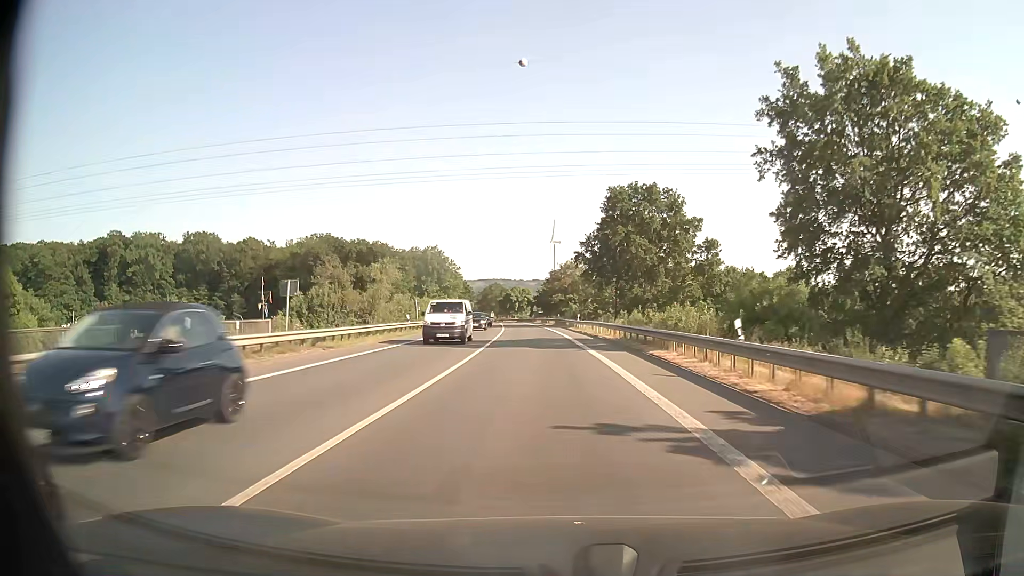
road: primary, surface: asphalt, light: Day
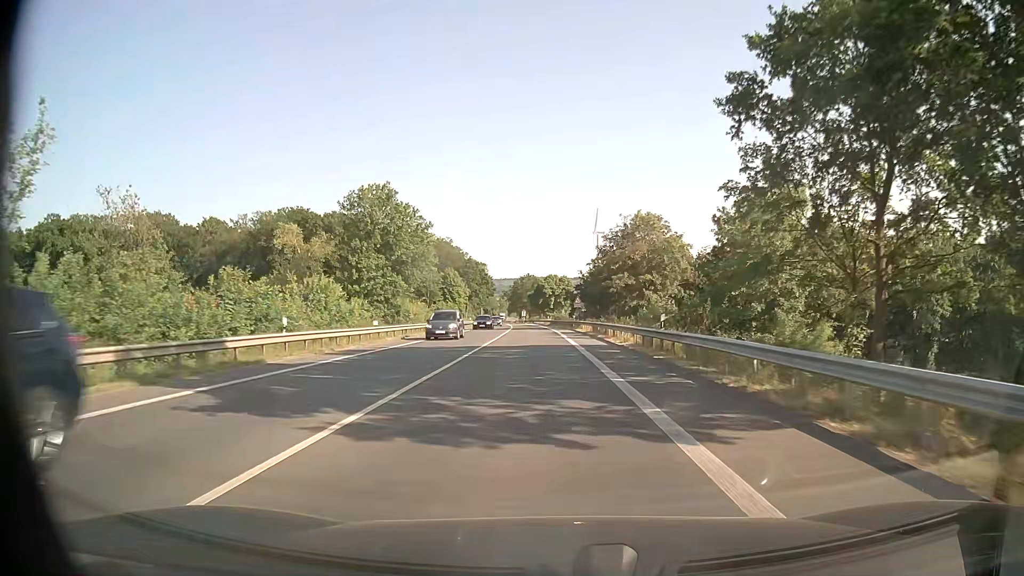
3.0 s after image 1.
(-1.5, +55.2) m; -3°
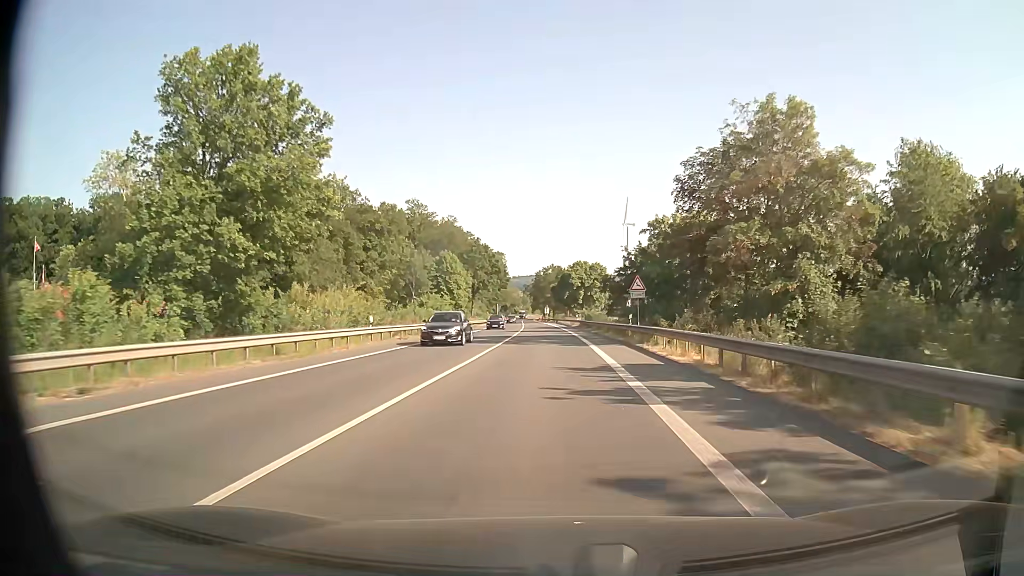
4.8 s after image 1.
(-0.6, +32.4) m; -2°
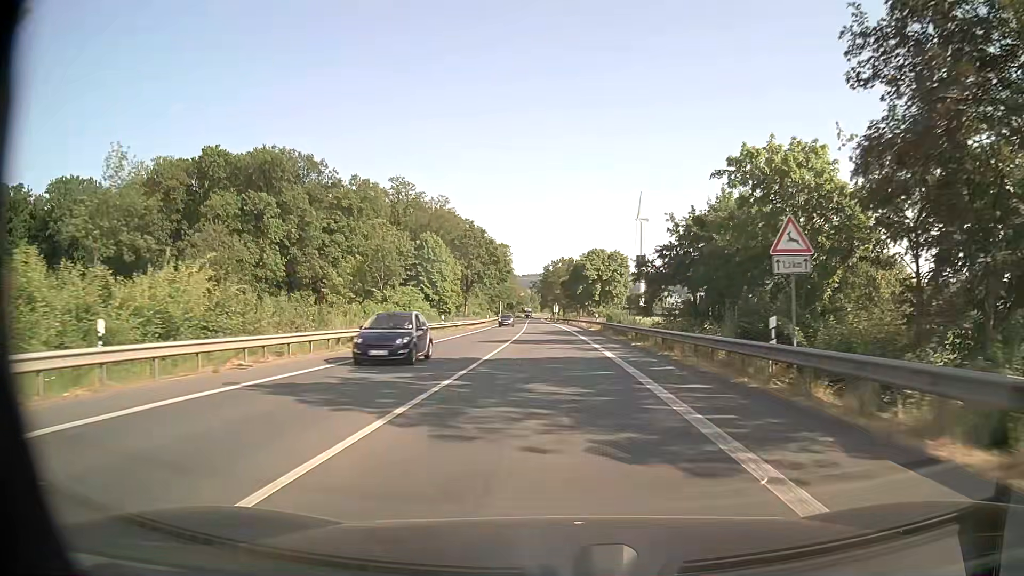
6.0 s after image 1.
(-0.2, +21.4) m; -1°
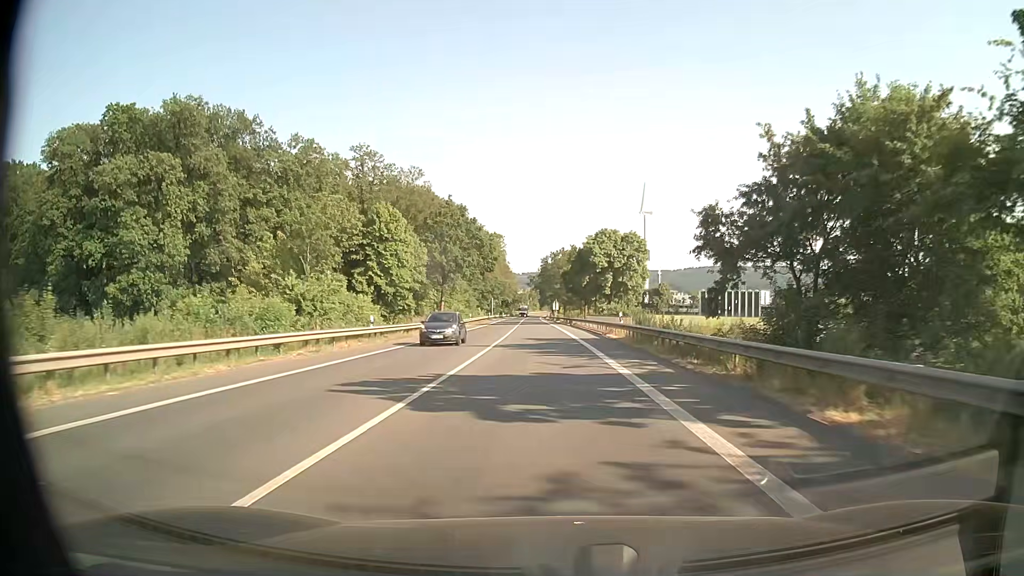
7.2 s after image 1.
(0.0, +21.5) m; 0°
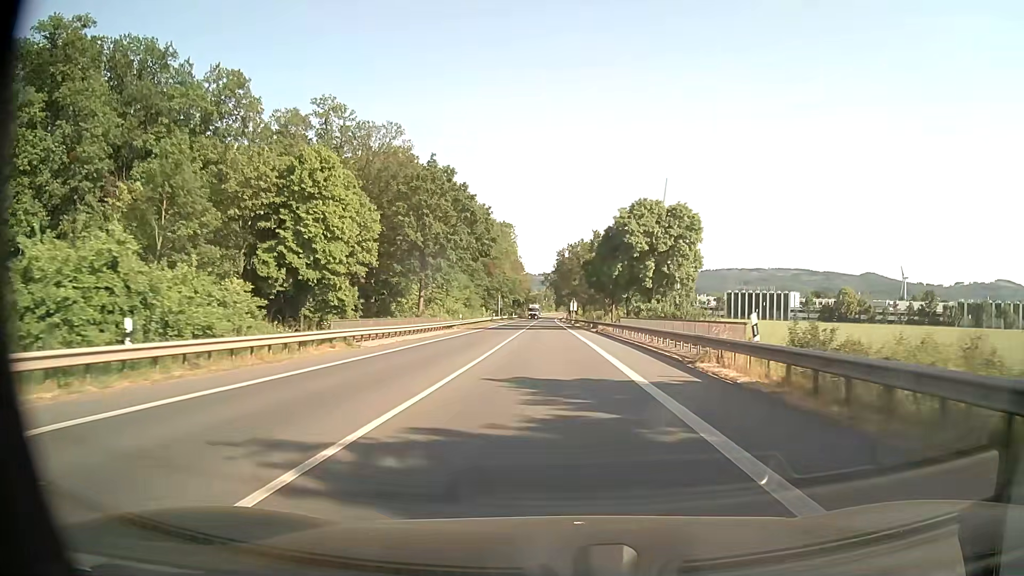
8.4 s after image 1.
(-0.3, +21.9) m; -1°
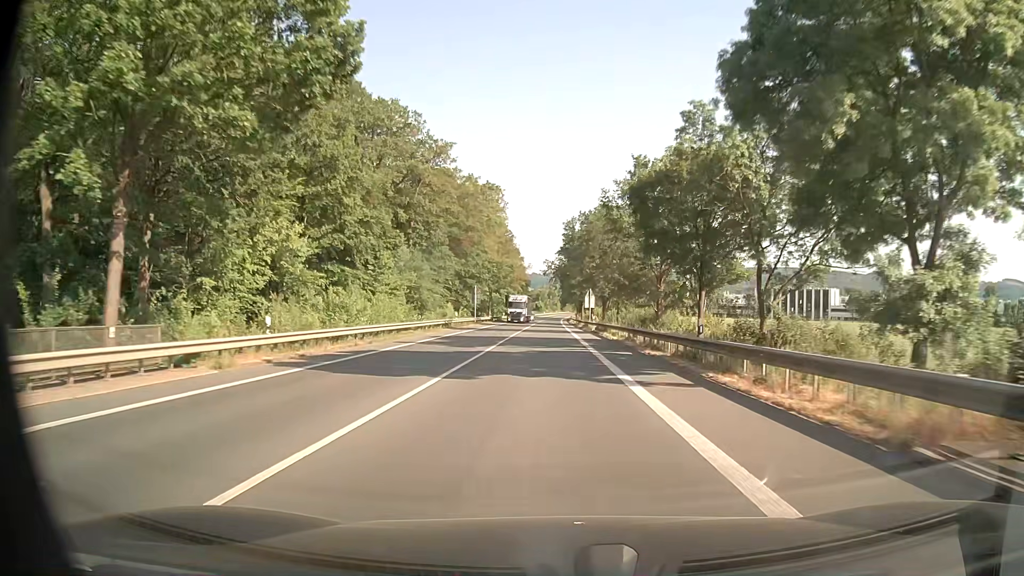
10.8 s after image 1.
(-0.2, +44.8) m; 0°
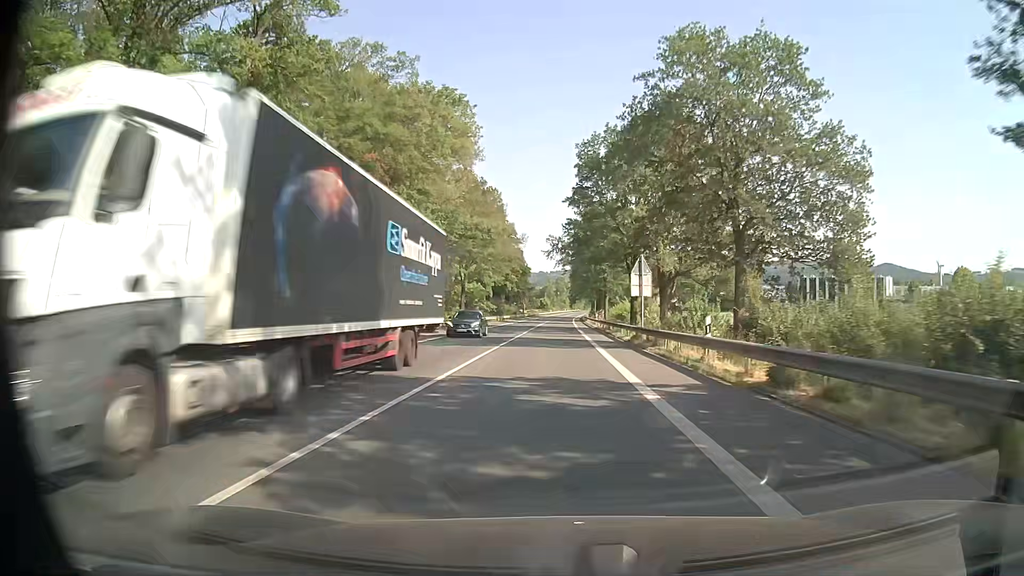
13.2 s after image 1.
(-0.3, +45.1) m; -1°
(0, +10) (0, +20) (0, +30) (0, +40) (0, +50) (0, +60) (0, +70) (0, +80) (+1, +90) (+1, +100) m
